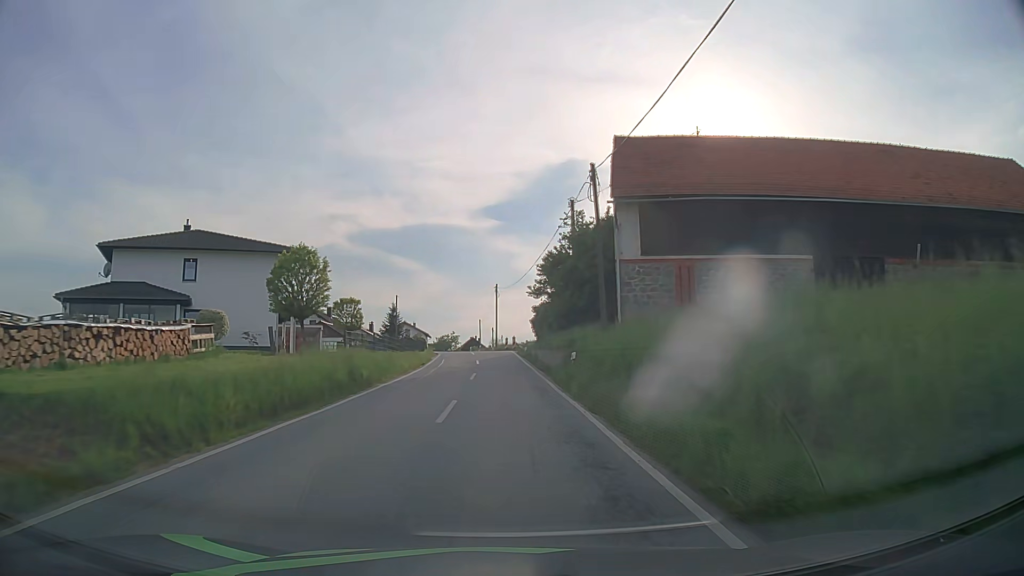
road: tertiary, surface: asphalt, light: Day
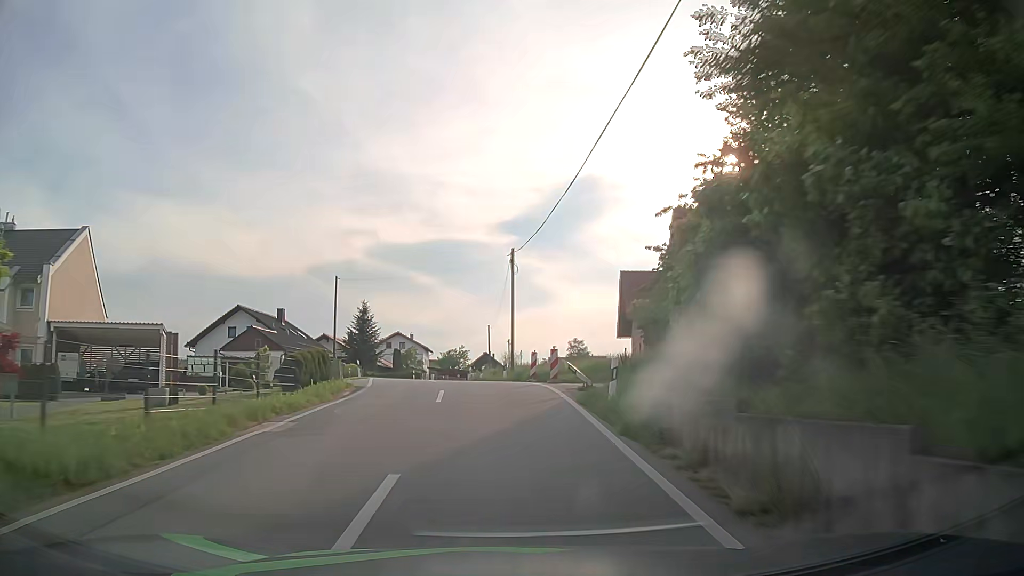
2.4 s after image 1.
(-0.2, +32.7) m; -2°
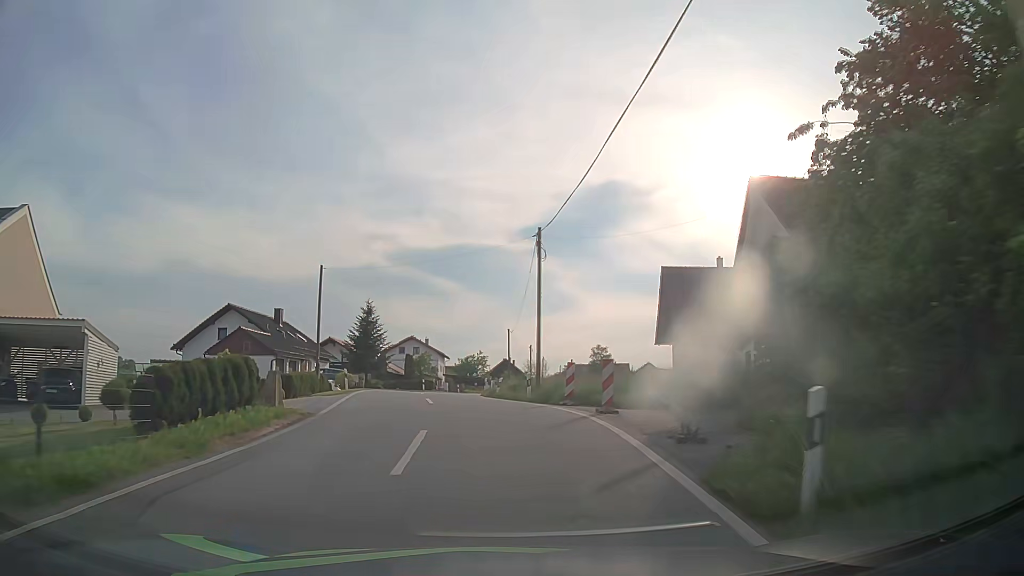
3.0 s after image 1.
(-0.1, +8.0) m; -1°
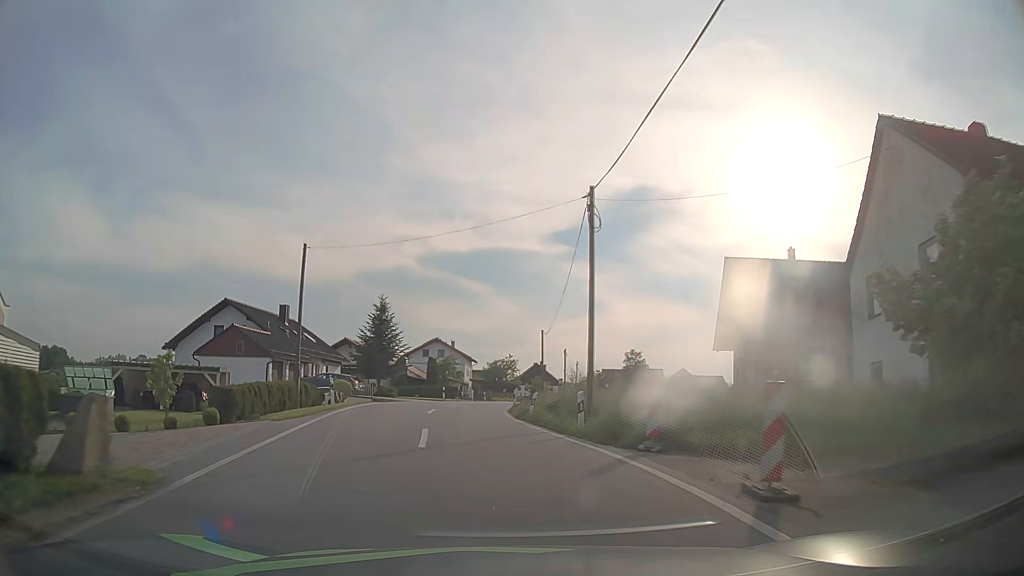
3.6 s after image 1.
(-0.1, +7.9) m; -3°
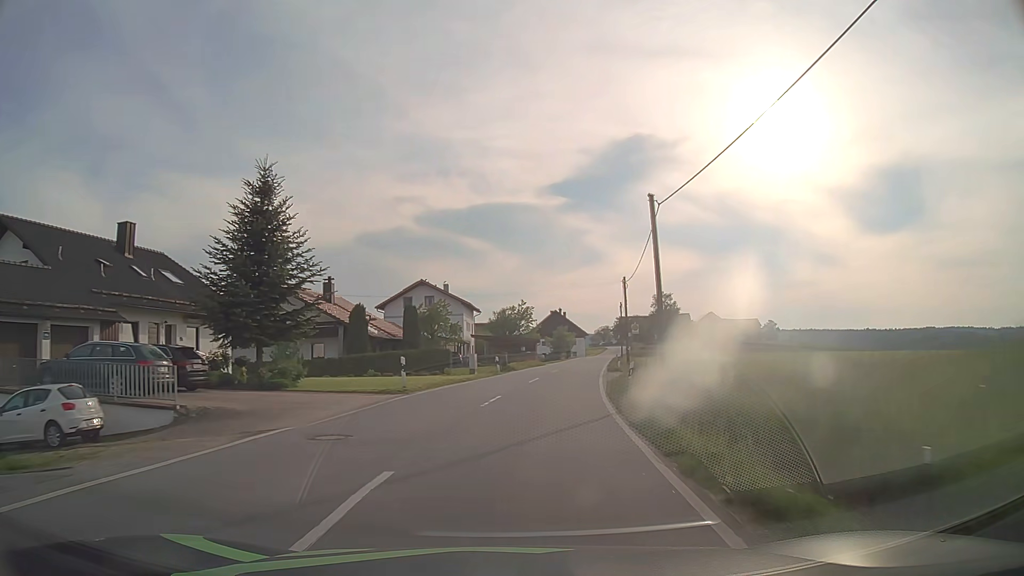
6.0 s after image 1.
(-1.1, +31.9) m; 0°
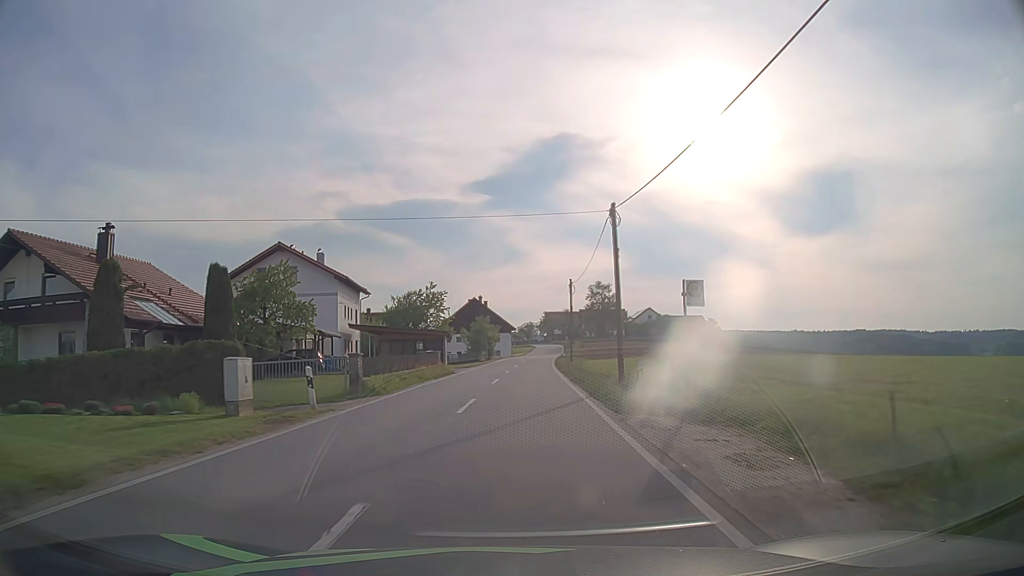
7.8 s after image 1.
(+1.8, +25.4) m; +7°
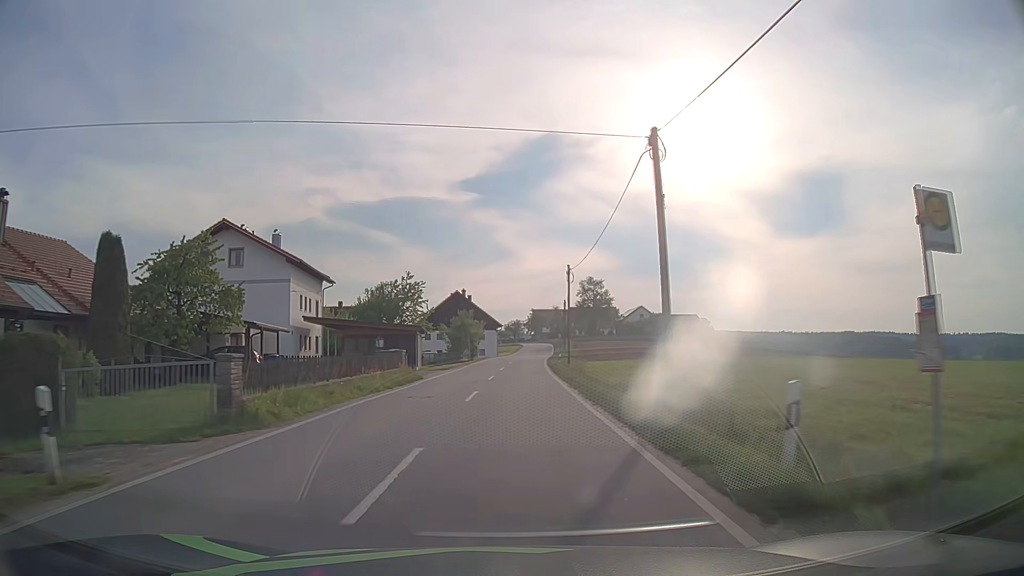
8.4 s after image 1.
(+0.1, +8.8) m; +1°
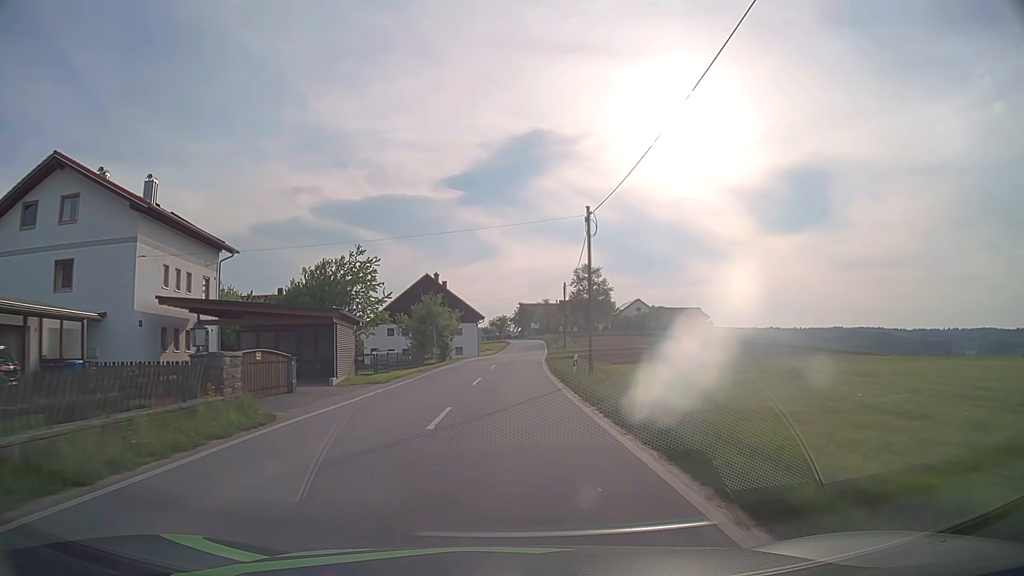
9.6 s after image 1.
(+0.4, +18.1) m; +2°
